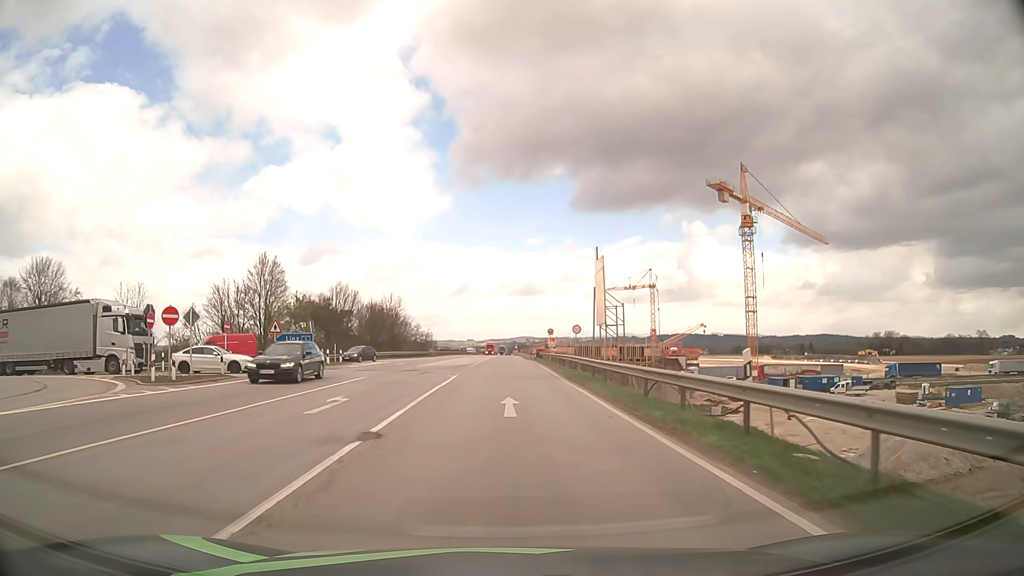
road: motorway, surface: asphalt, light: Day
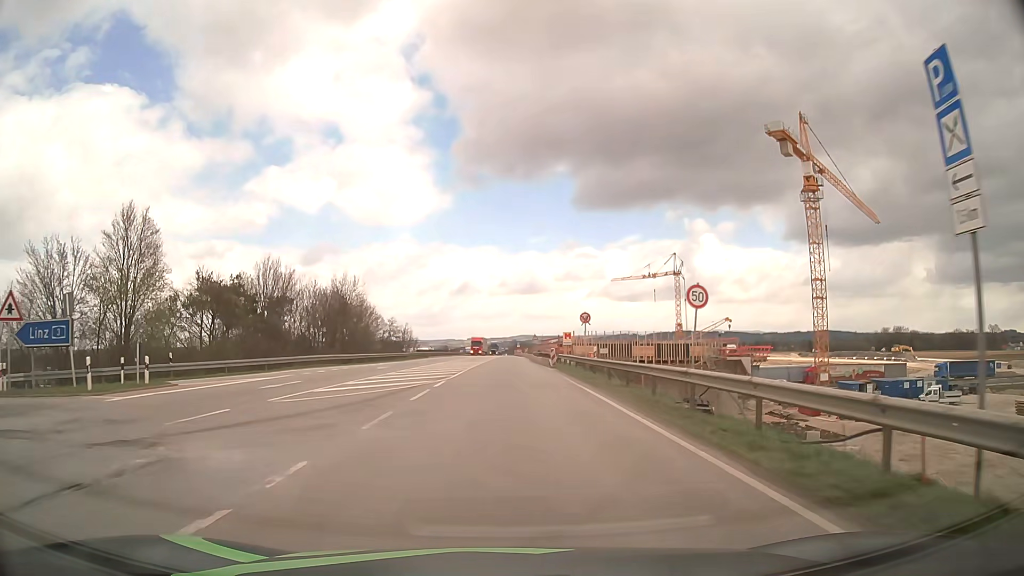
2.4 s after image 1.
(0.0, +28.2) m; 0°
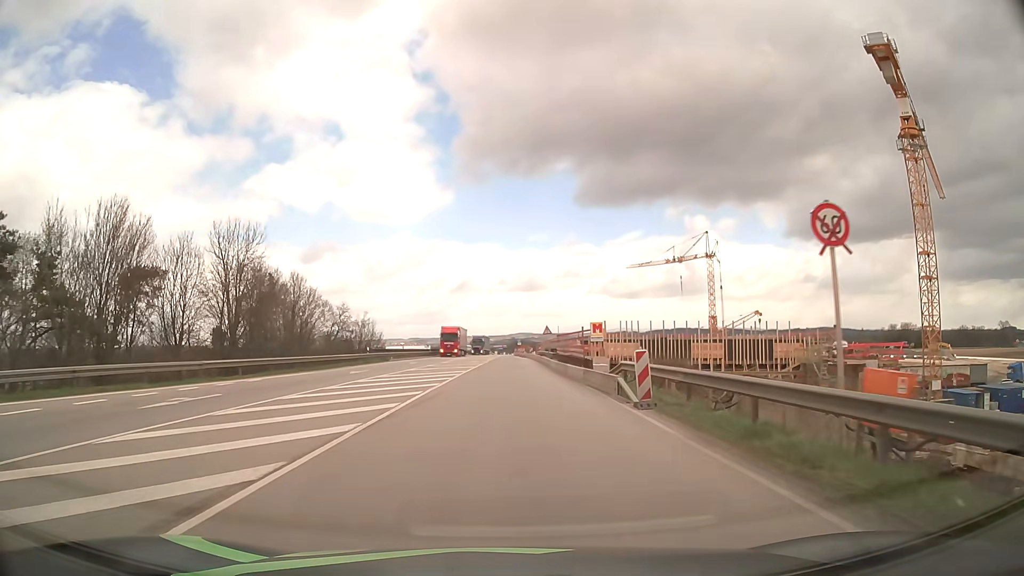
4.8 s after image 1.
(0.0, +28.2) m; 0°
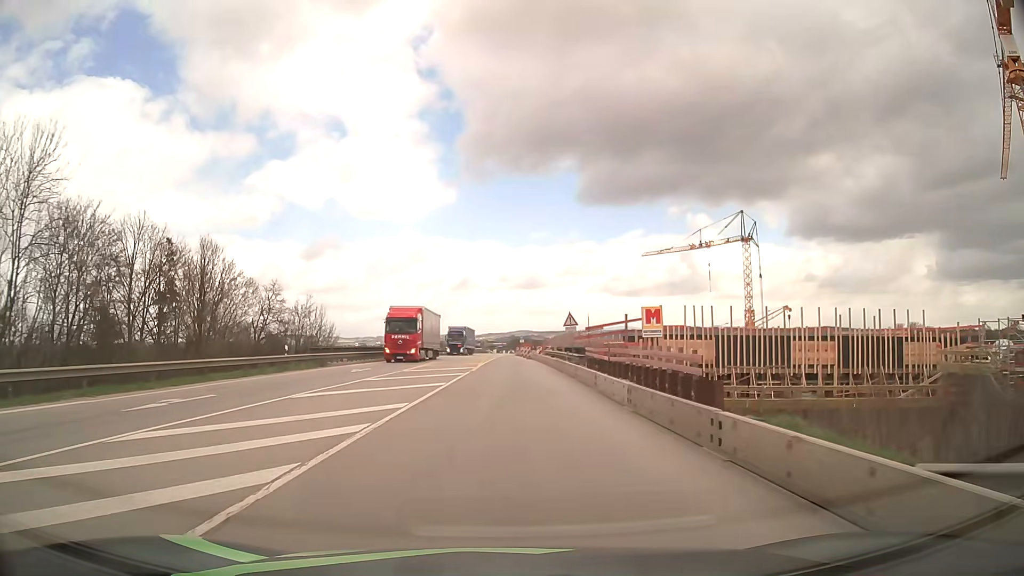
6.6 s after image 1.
(-0.1, +20.9) m; 0°
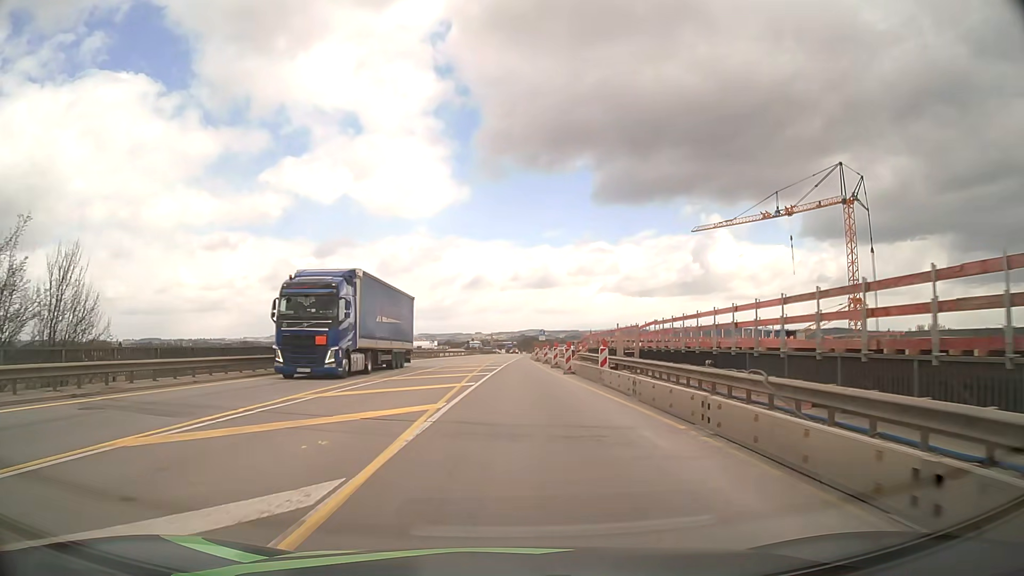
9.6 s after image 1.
(-0.1, +33.9) m; -1°
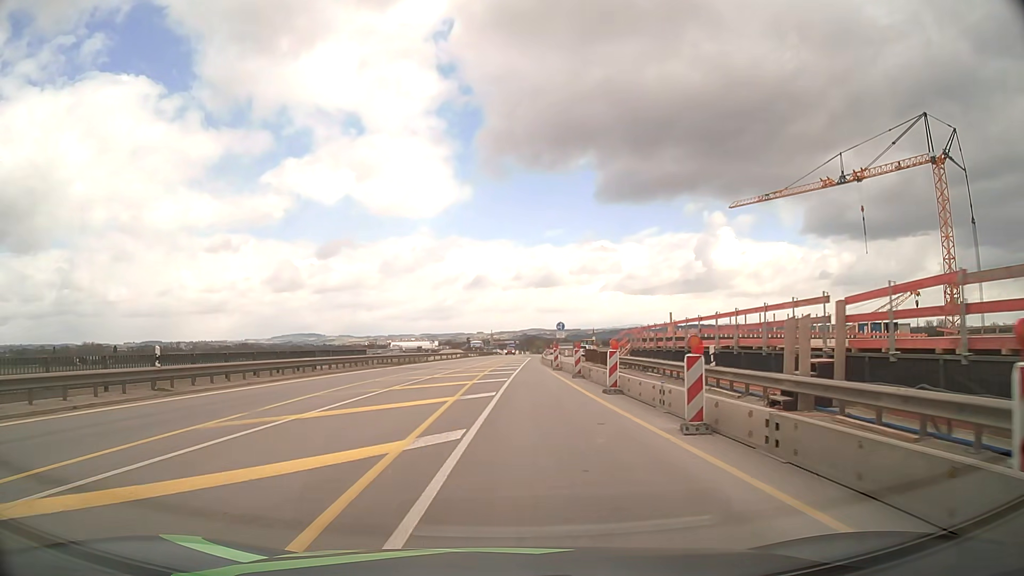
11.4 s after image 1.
(0.0, +20.4) m; 0°
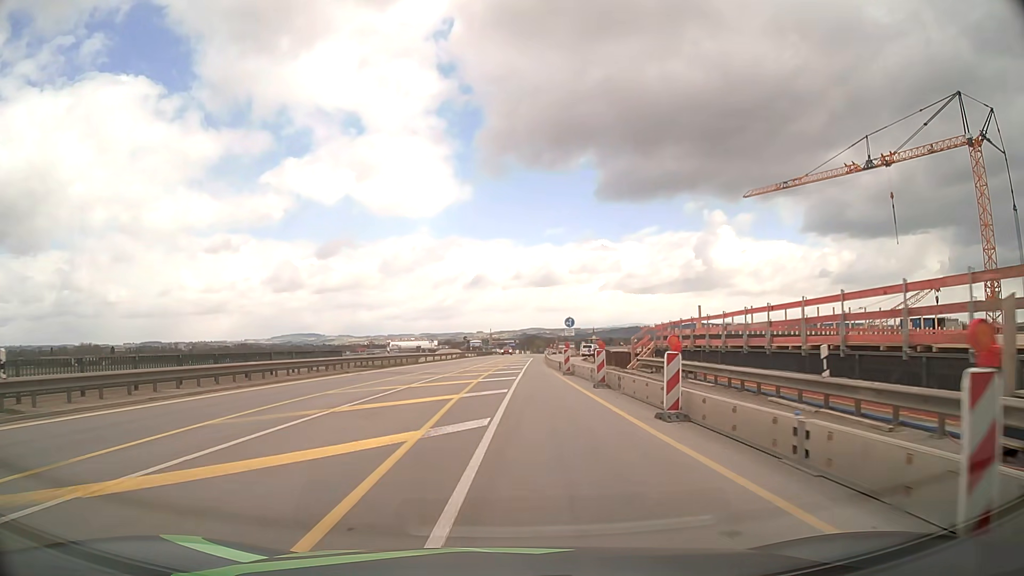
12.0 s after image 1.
(0.0, +6.8) m; 0°
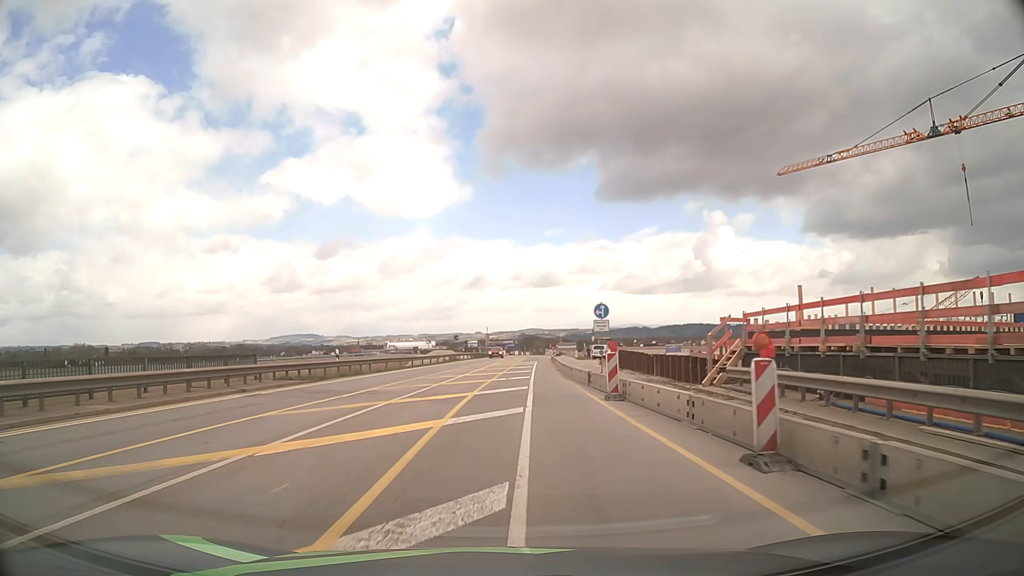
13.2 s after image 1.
(0.0, +13.7) m; 0°
(0, +10) (0, +20) (0, +30) (+1, +40) (+1, +50) (+2, +60) (+3, +70) (+3, +80) (+4, +90) (+4, +100) m
